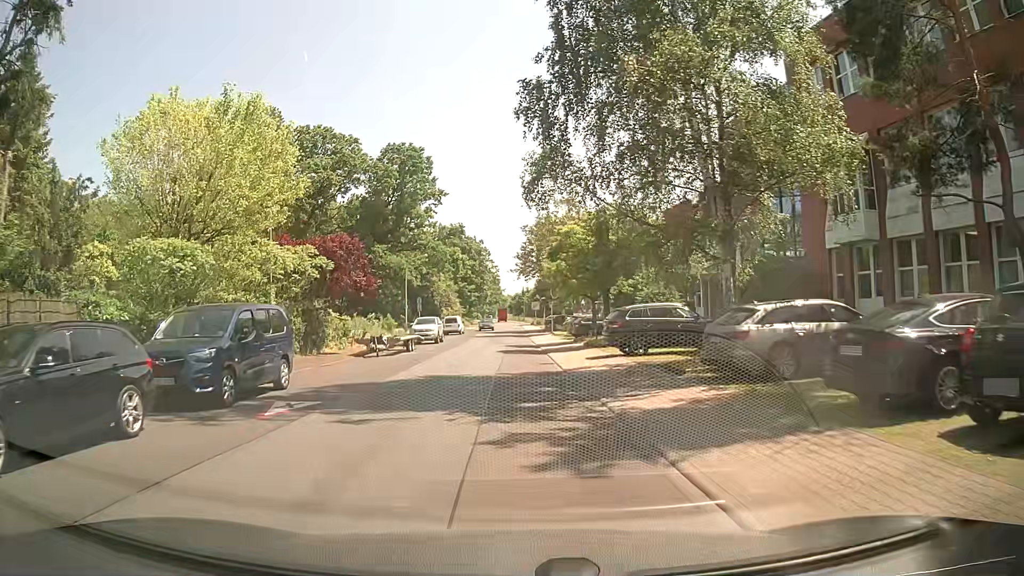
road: unclassified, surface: asphalt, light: Day
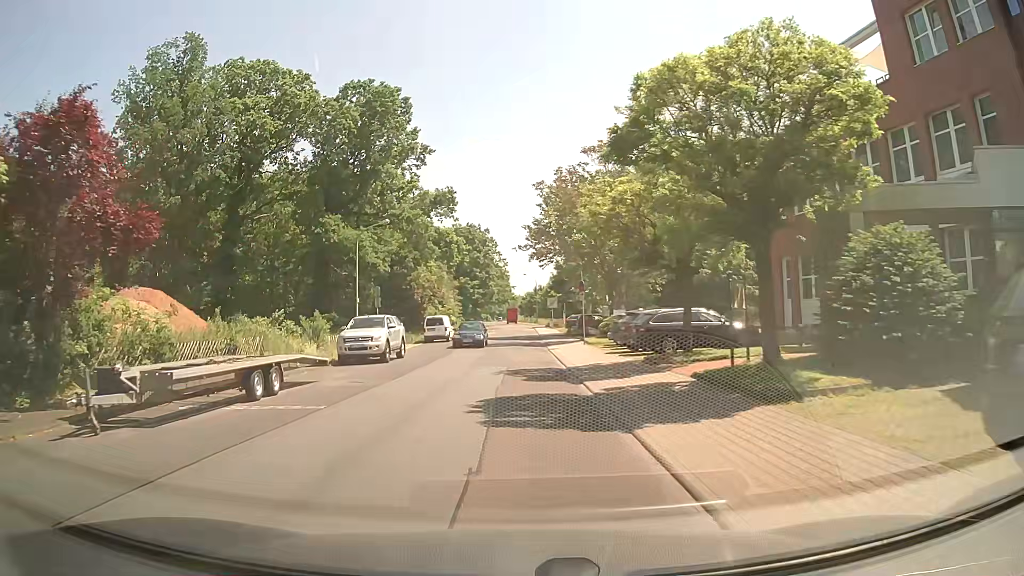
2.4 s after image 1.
(-0.3, +19.7) m; -1°
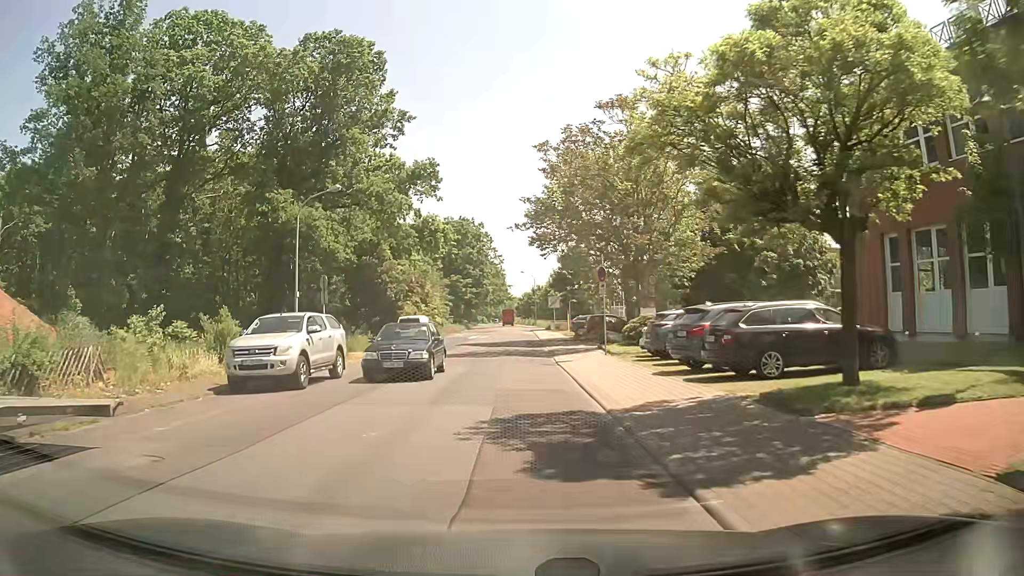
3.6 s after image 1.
(0.0, +9.6) m; 0°
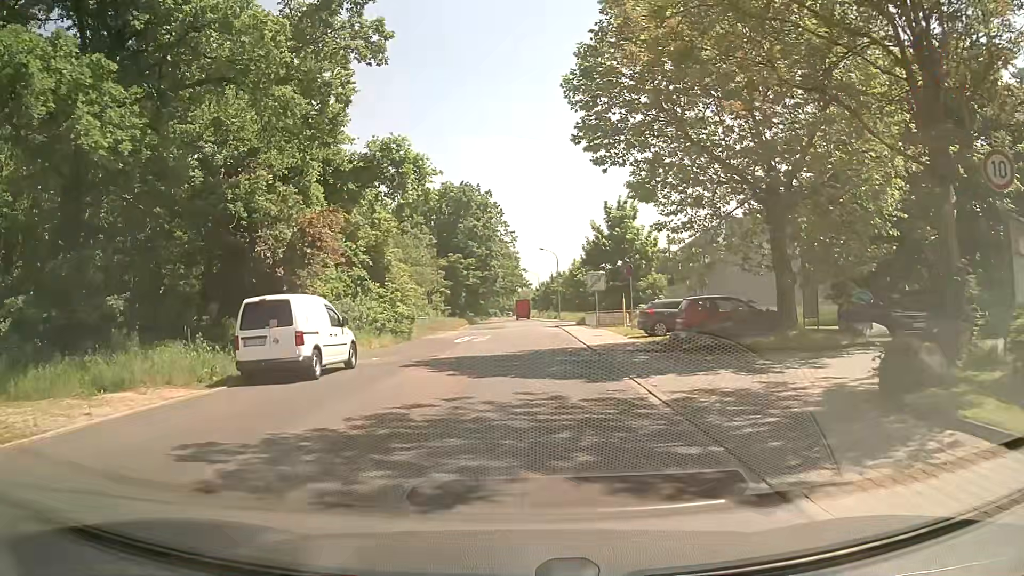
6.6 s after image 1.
(-0.3, +23.1) m; -1°
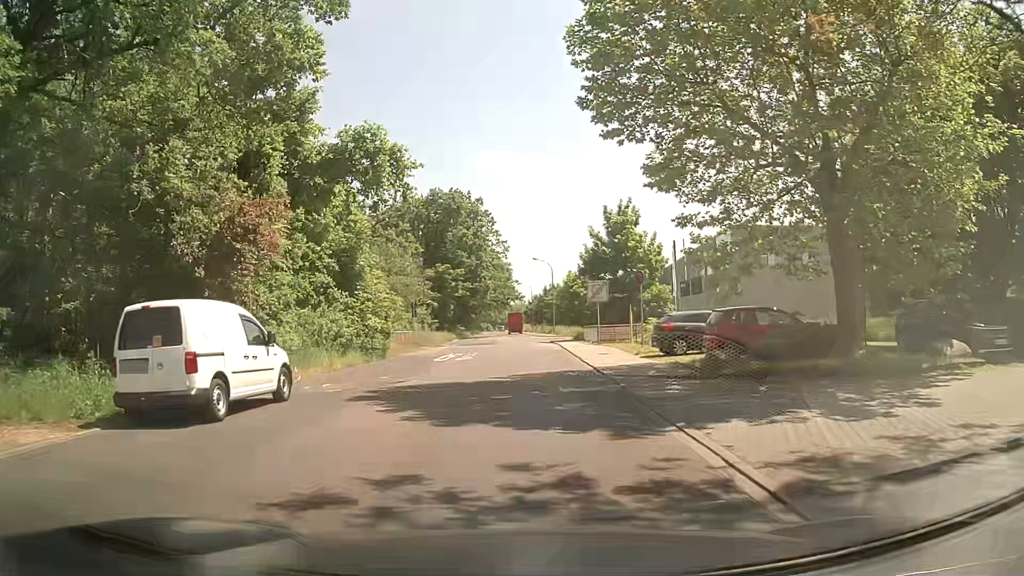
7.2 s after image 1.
(0.0, +4.5) m; 0°
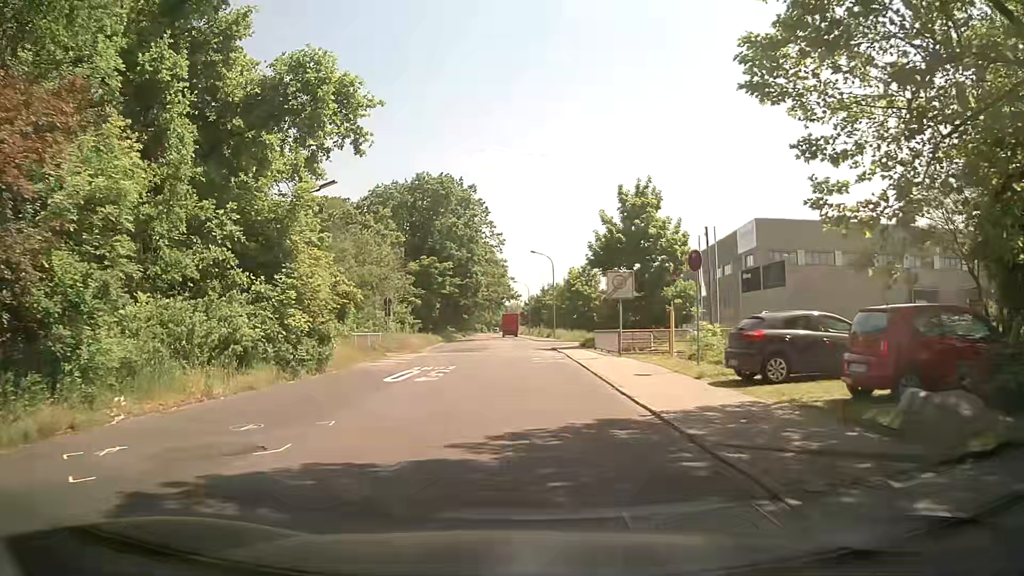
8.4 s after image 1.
(+0.1, +9.0) m; 0°
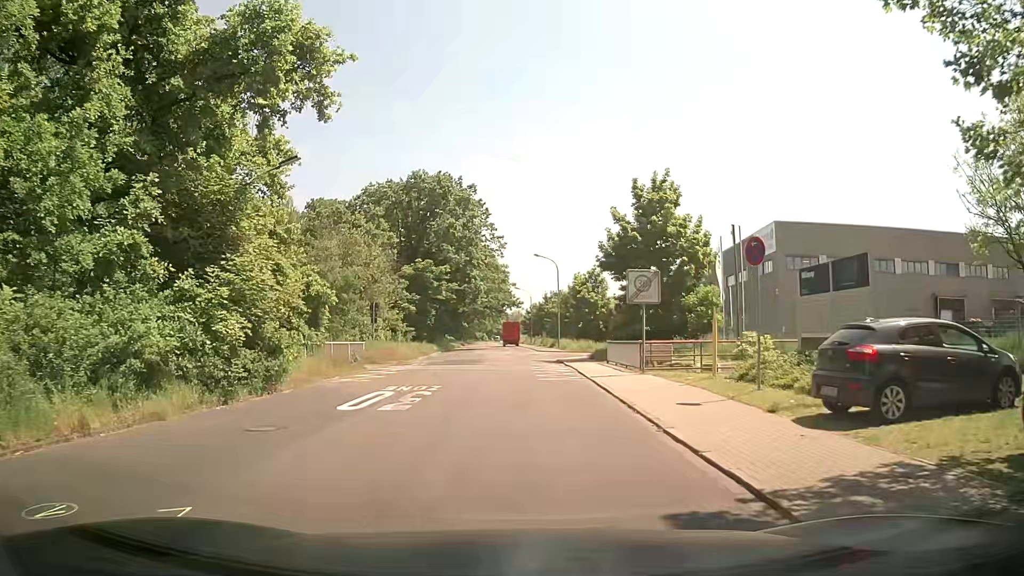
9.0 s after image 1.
(0.0, +4.6) m; +1°
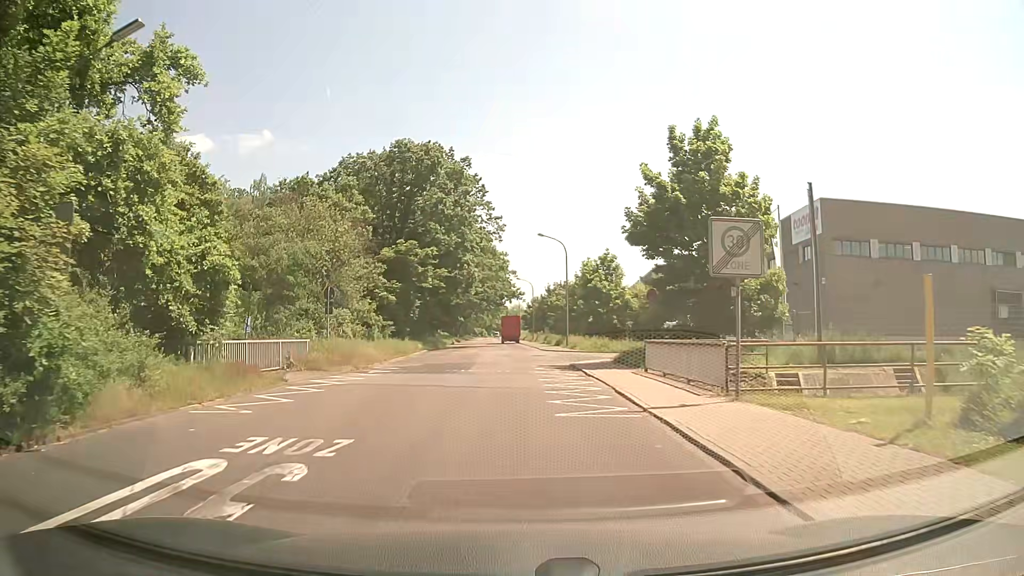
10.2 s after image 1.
(-0.1, +9.5) m; 0°
(0, +10) (0, +20) (-1, +30) (-2, +40) (-2, +50) (-3, +60) (-4, +70) (-5, +80) (-5, +90) (-5, +100) m
